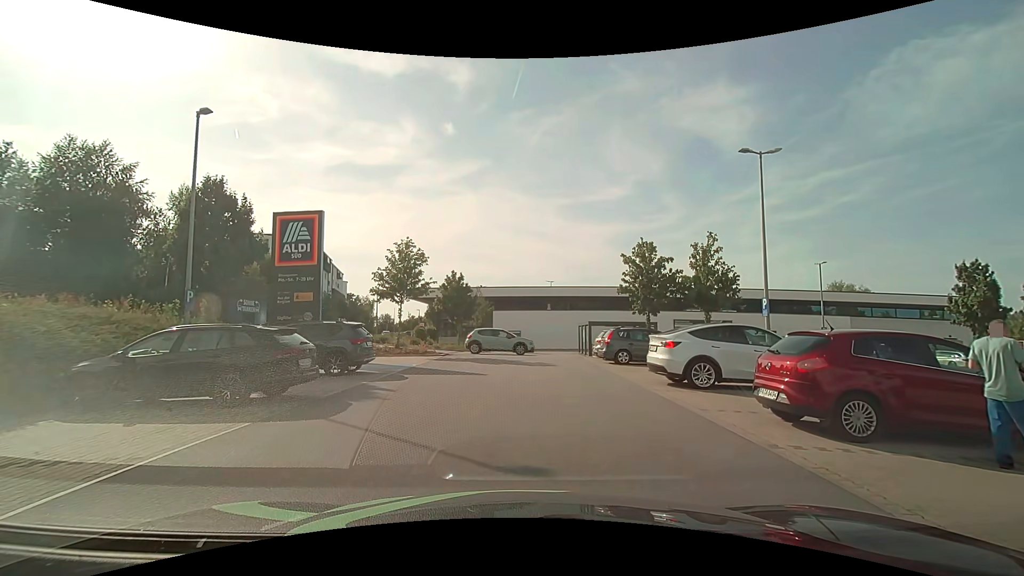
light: Day
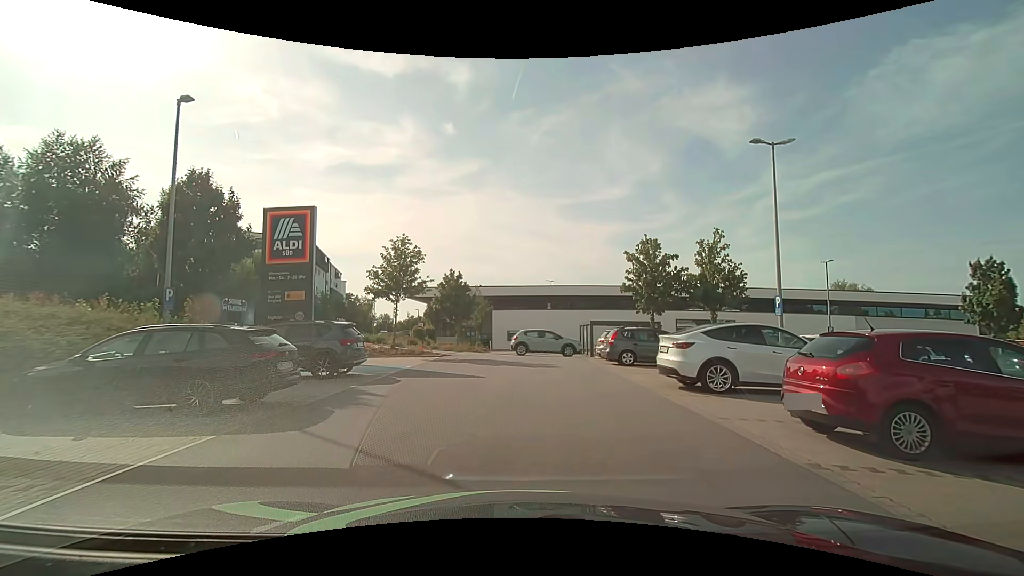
(0.0, +0.9) m; 0°
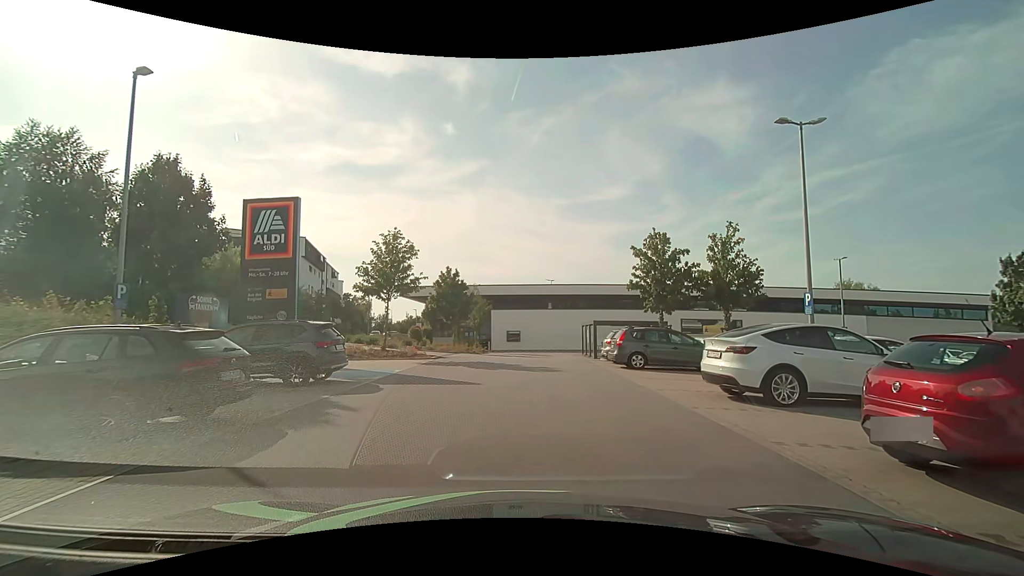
(0.0, +1.6) m; 0°
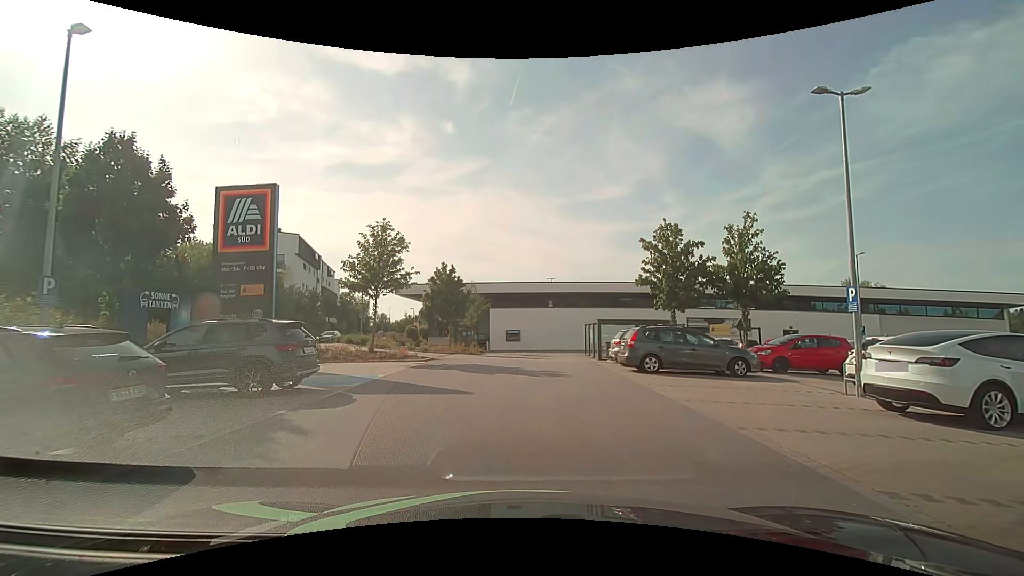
(0.0, +1.8) m; 0°
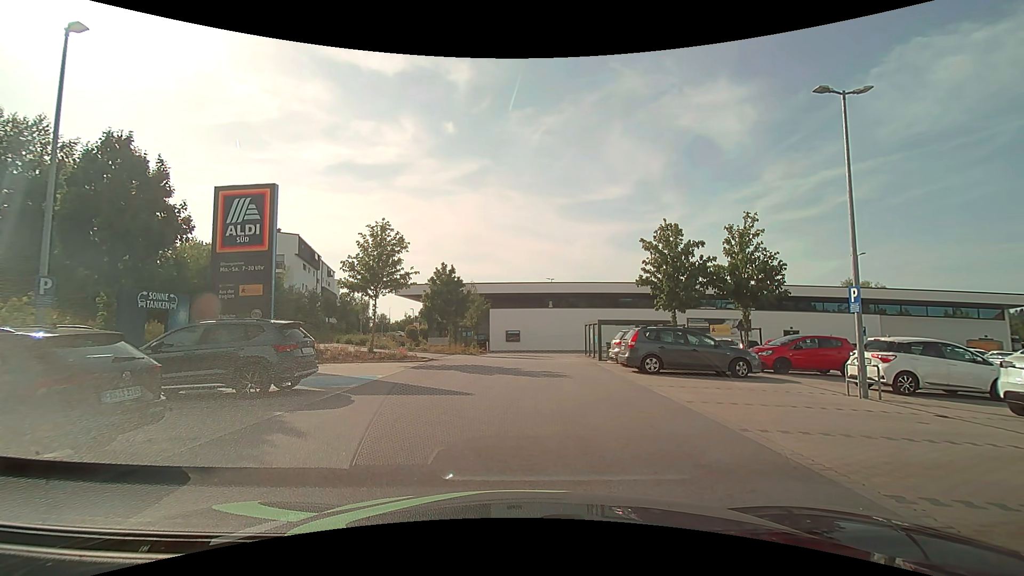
(0.0, +0.2) m; 0°
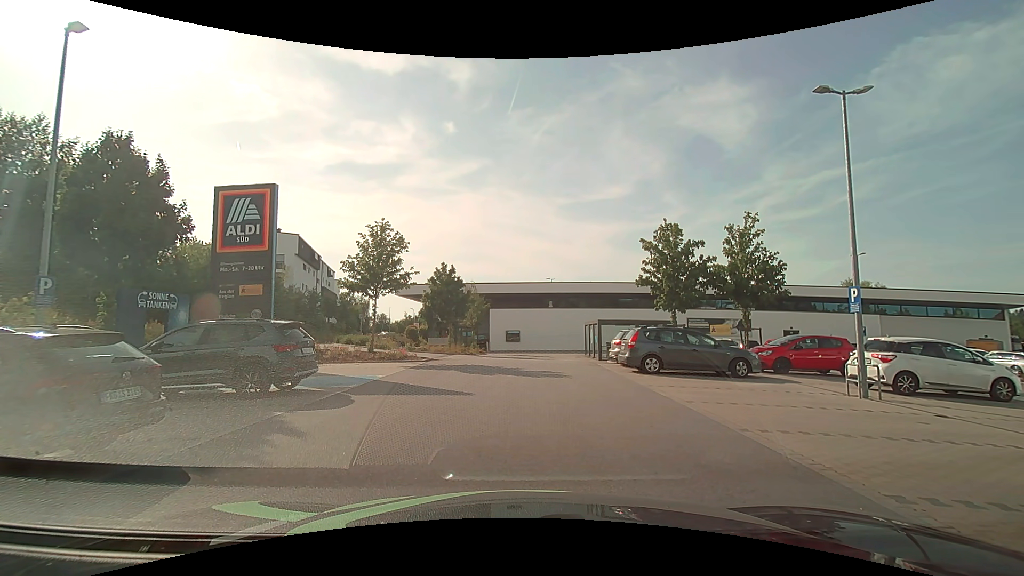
(0.0, 0.0) m; 0°
